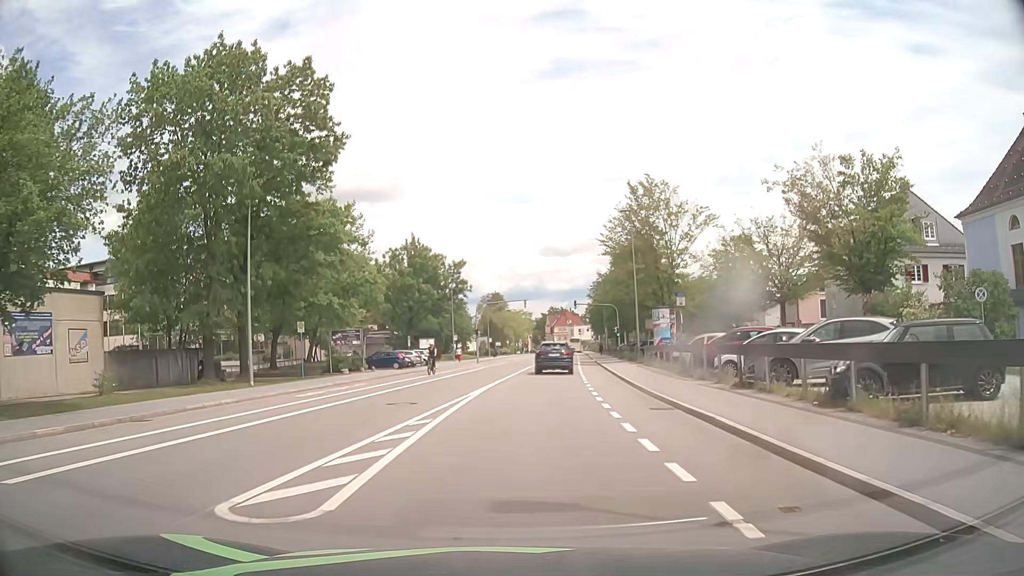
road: tertiary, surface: asphalt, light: Day
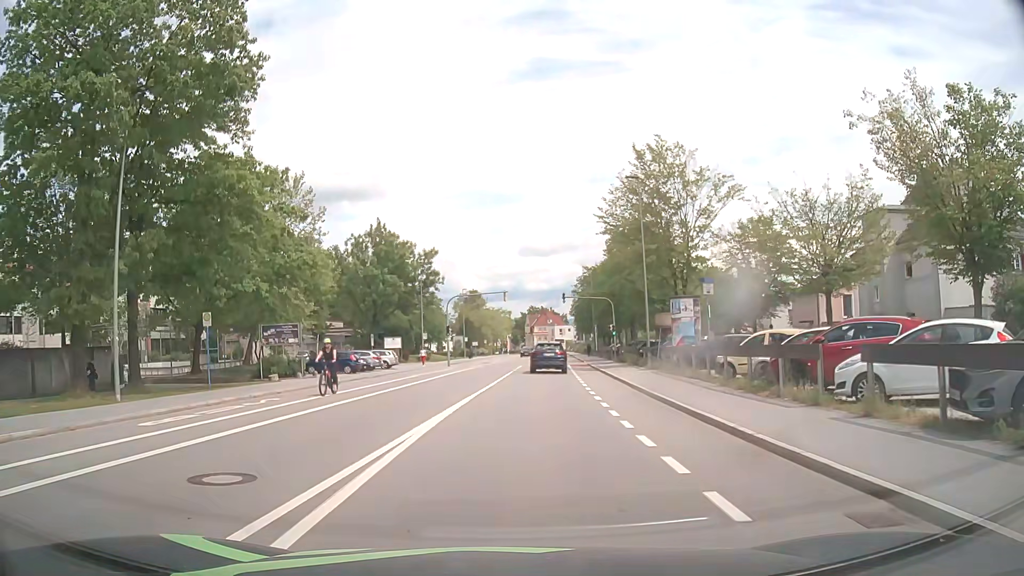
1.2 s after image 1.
(+0.2, +9.6) m; +2°
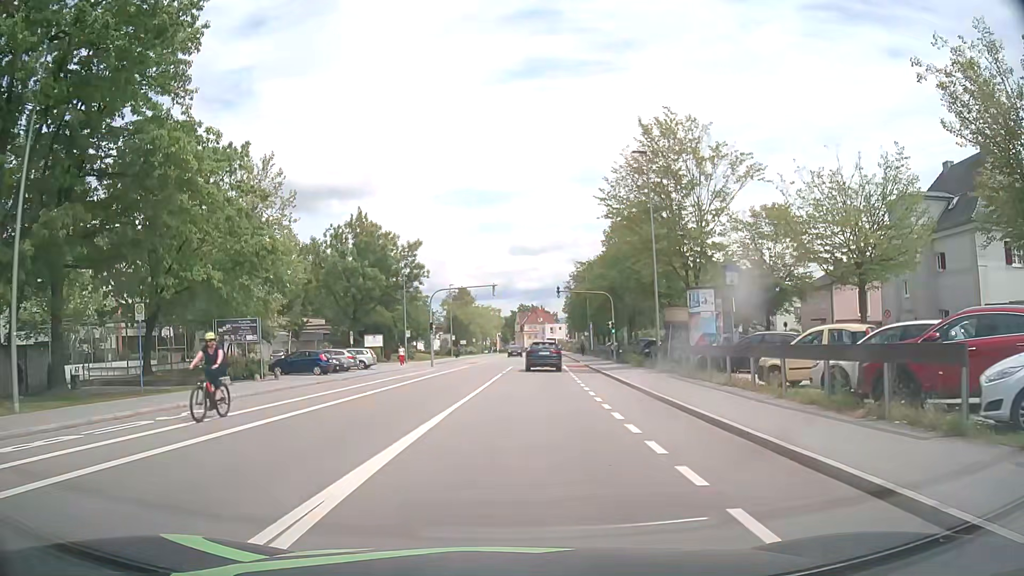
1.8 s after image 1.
(+0.1, +4.8) m; +1°
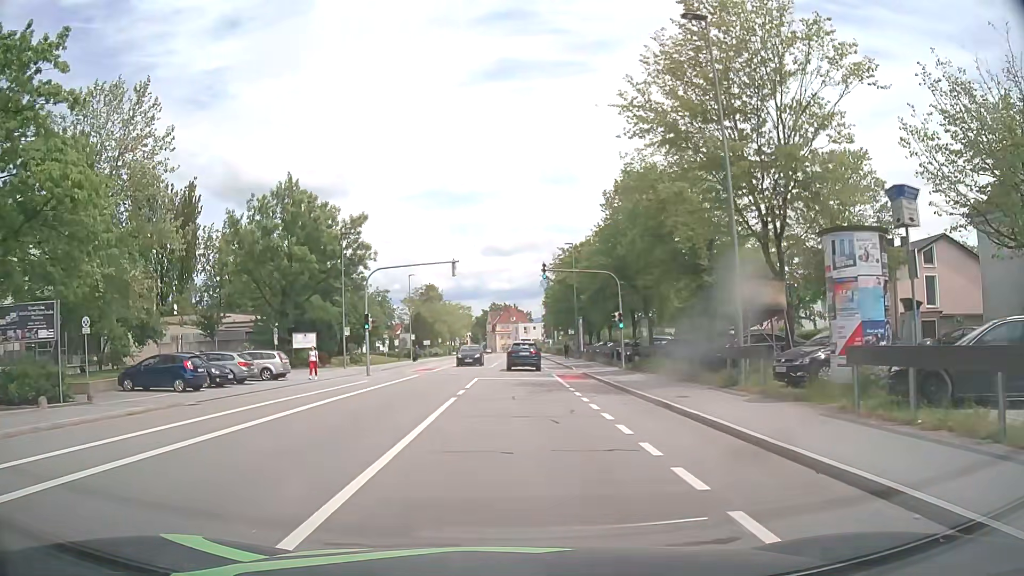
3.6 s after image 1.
(+0.2, +14.4) m; +2°
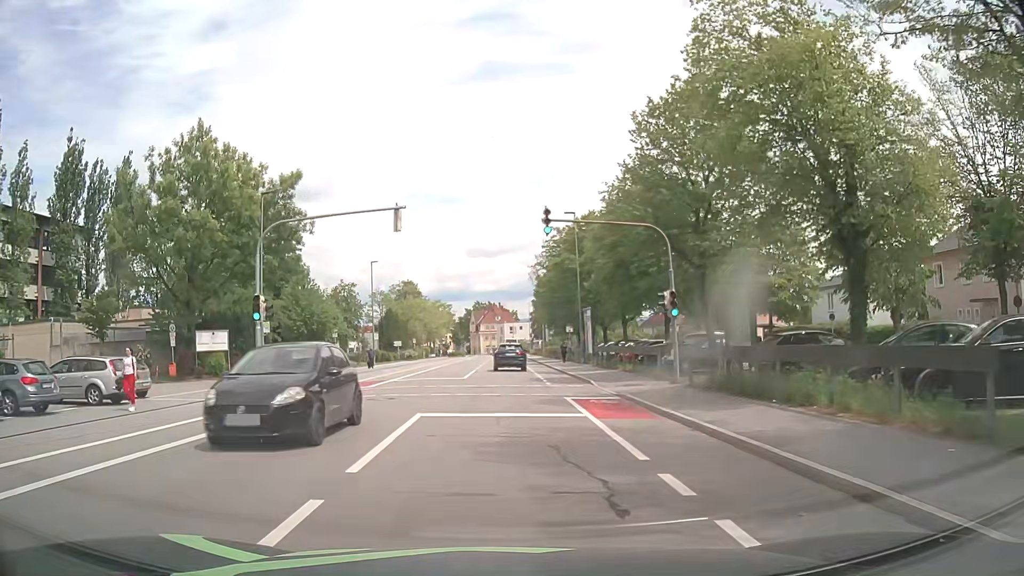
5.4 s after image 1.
(+0.2, +14.4) m; +1°
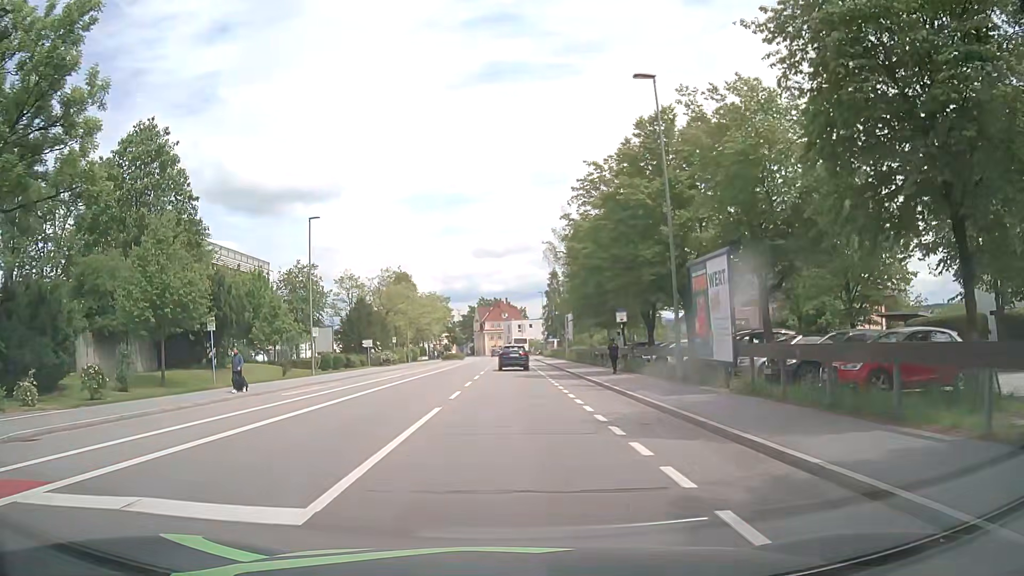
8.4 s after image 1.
(-0.2, +24.0) m; -1°
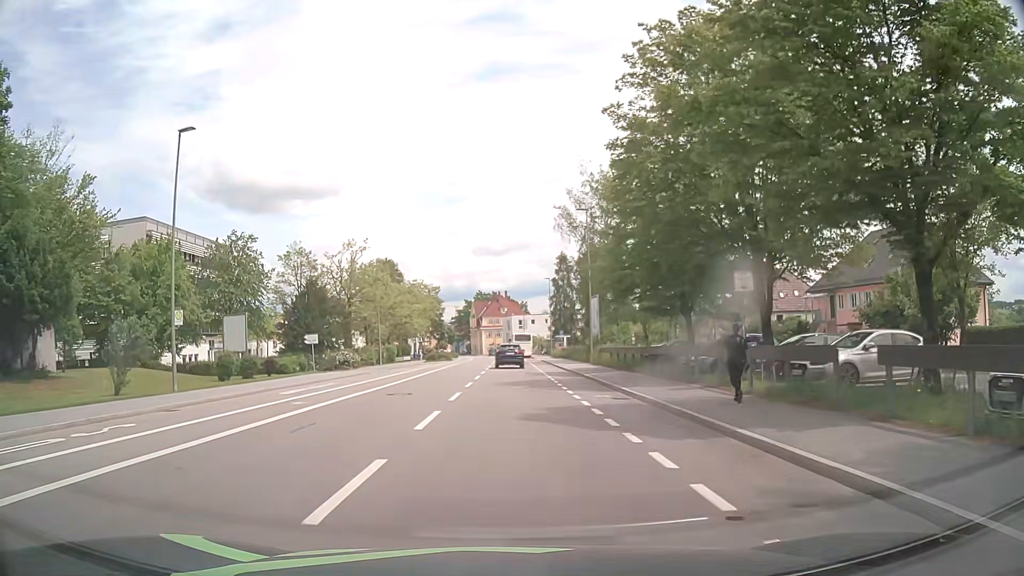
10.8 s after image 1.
(+0.1, +19.2) m; 0°
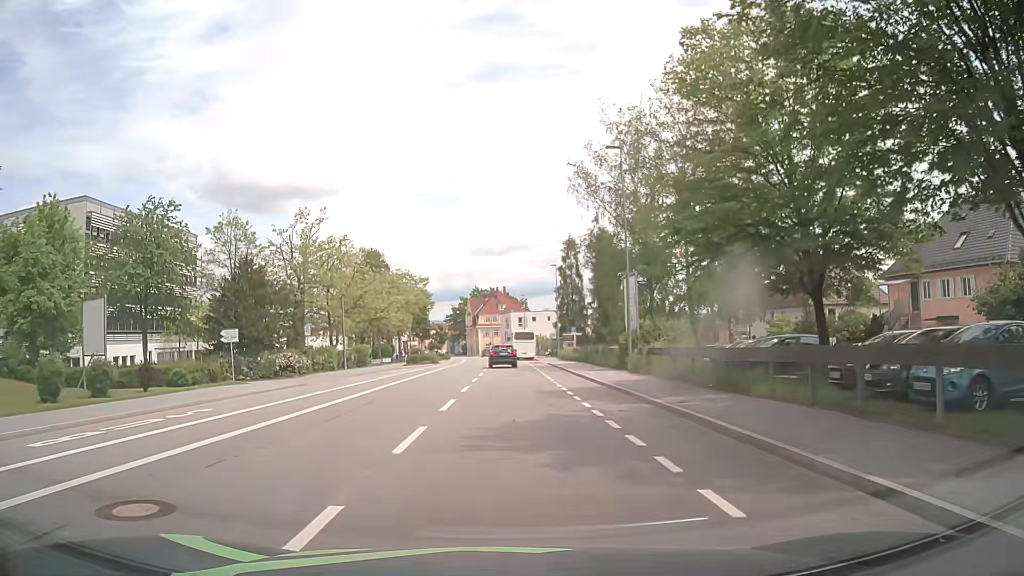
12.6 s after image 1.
(-0.1, +14.4) m; 0°
(0, +10) (0, +20) (0, +30) (0, +40) (0, +50) (0, +60) (-1, +70) (-3, +80) (-3, +90) (-3, +100) m
